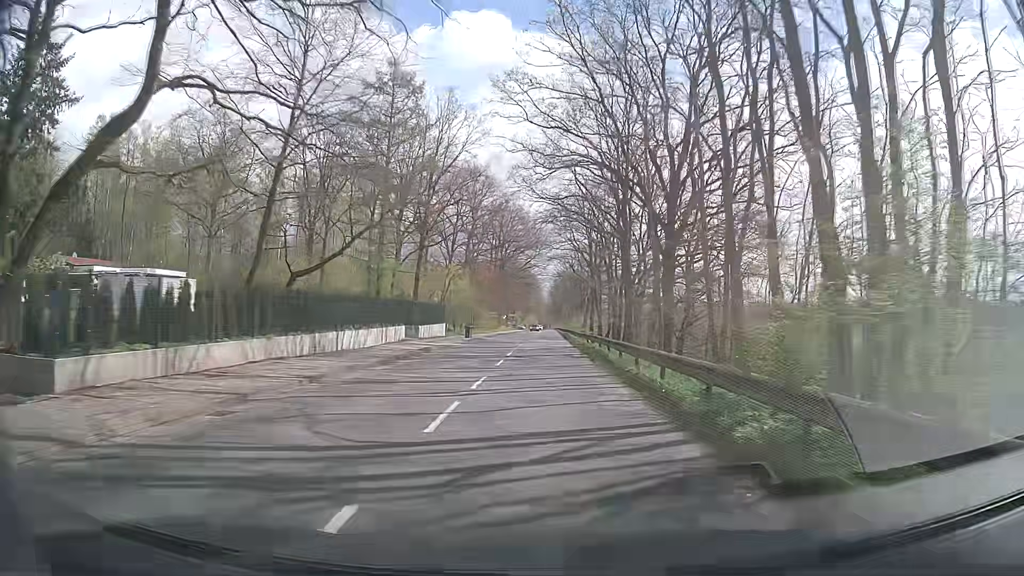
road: tertiary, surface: asphalt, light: Day
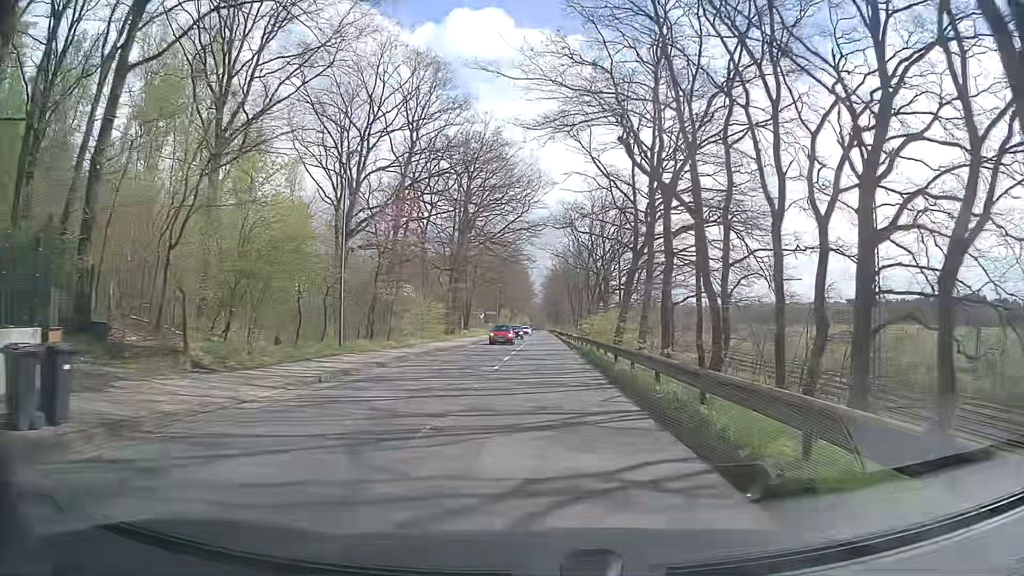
(+0.4, +44.5) m; 0°
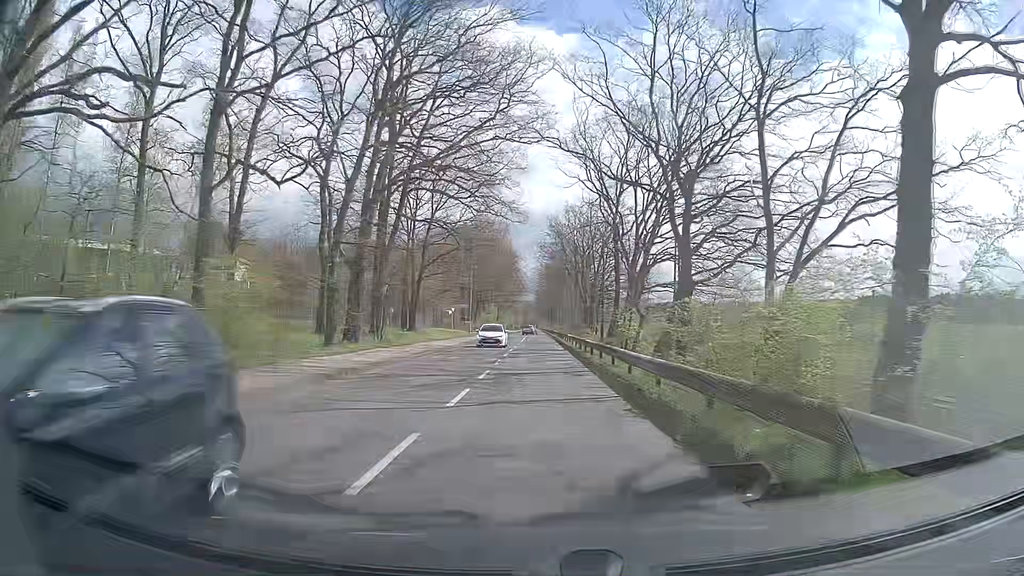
(+0.2, +32.6) m; +1°
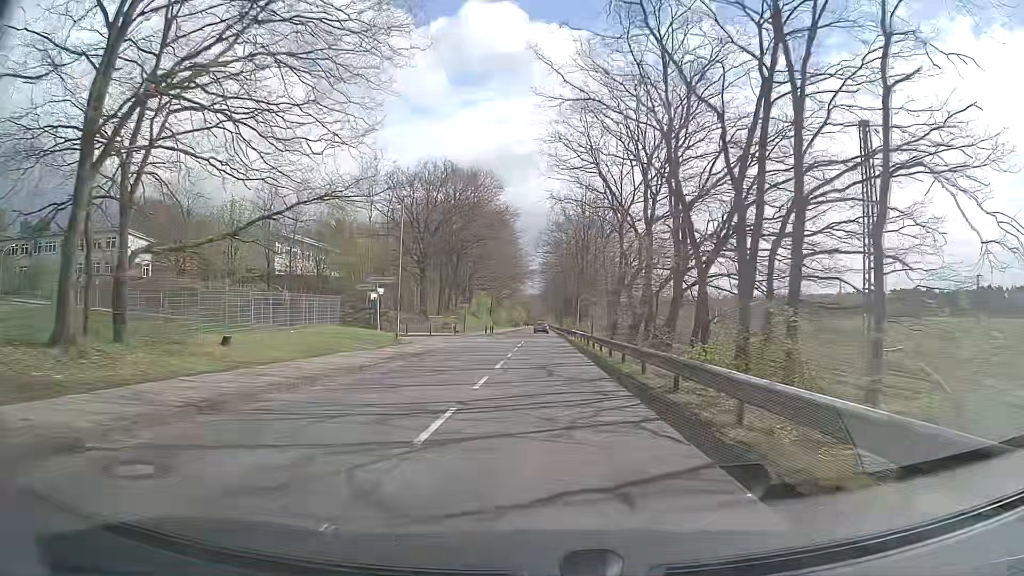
(-0.4, +41.2) m; -1°
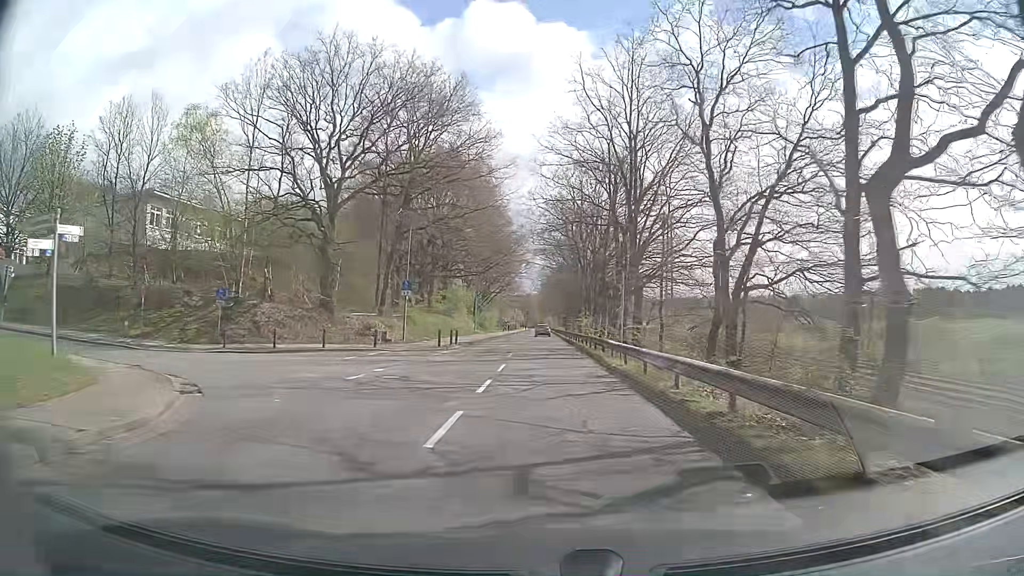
(0.0, +31.0) m; +1°
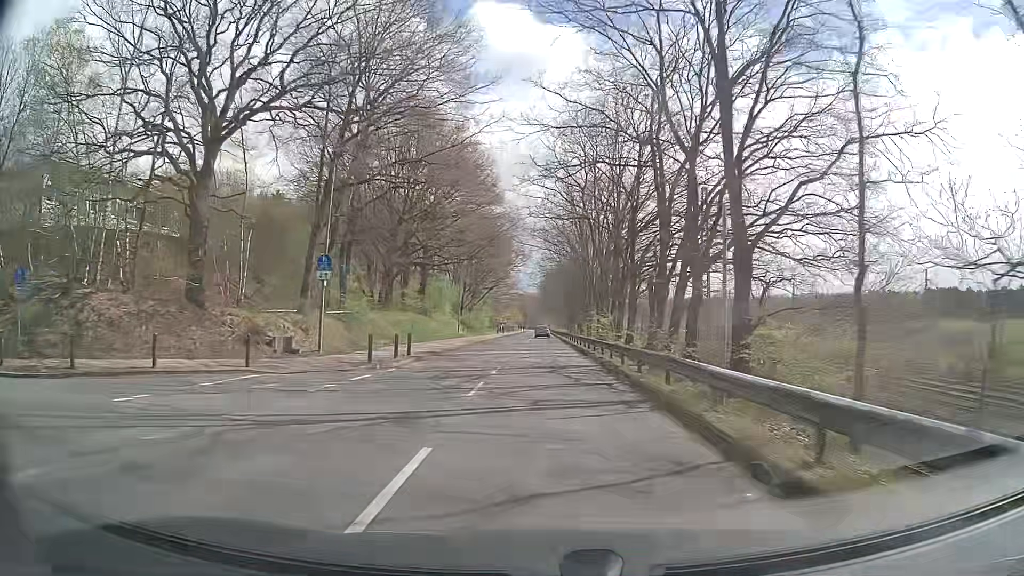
(-0.1, +15.1) m; -1°
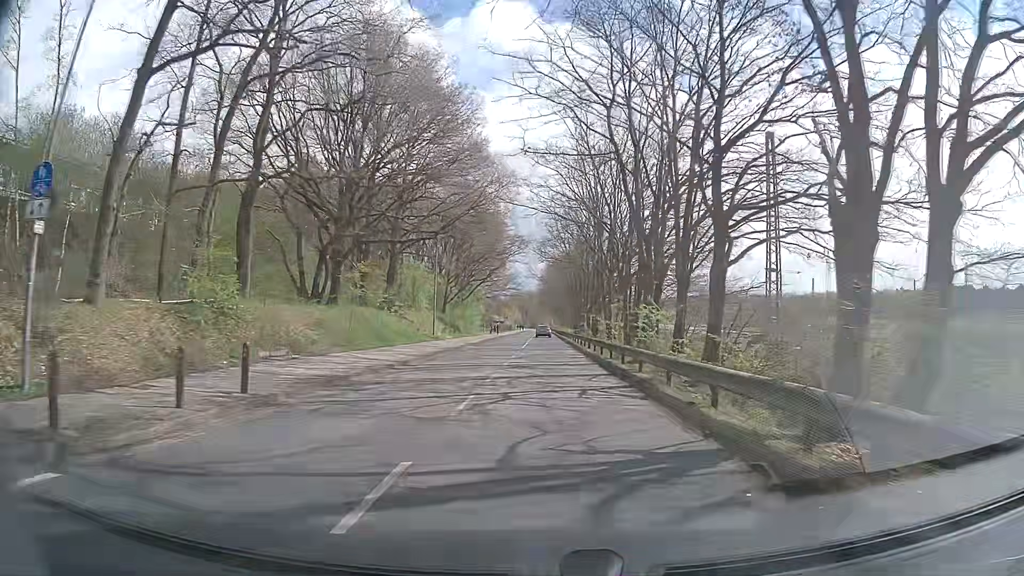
(0.0, +15.7) m; +1°
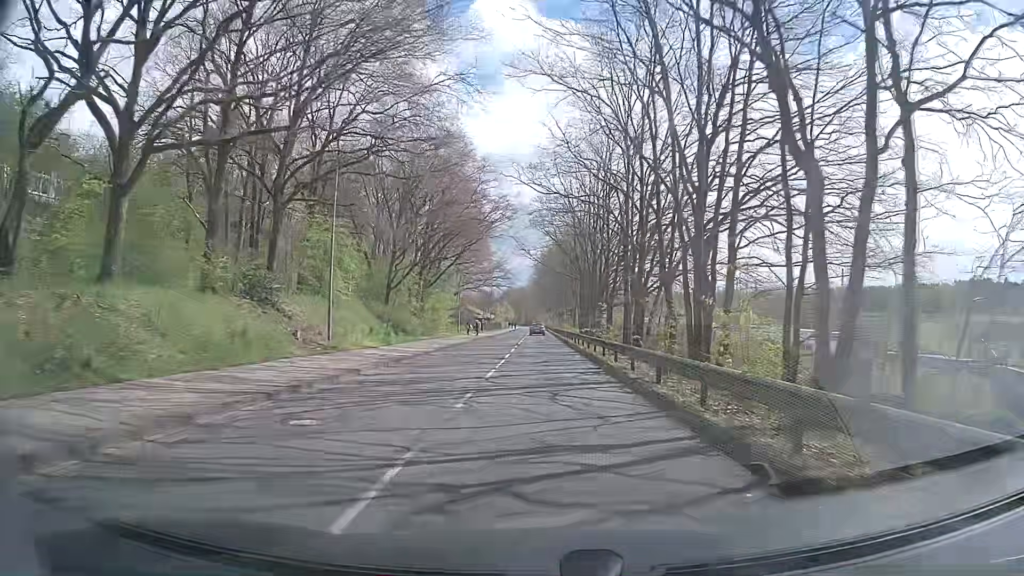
(-0.1, +24.1) m; 0°
(0, +10) (0, +20) (0, +30) (0, +40) (0, +50) (0, +60) (0, +70) (0, +80) (0, +90) (-1, +100) m
